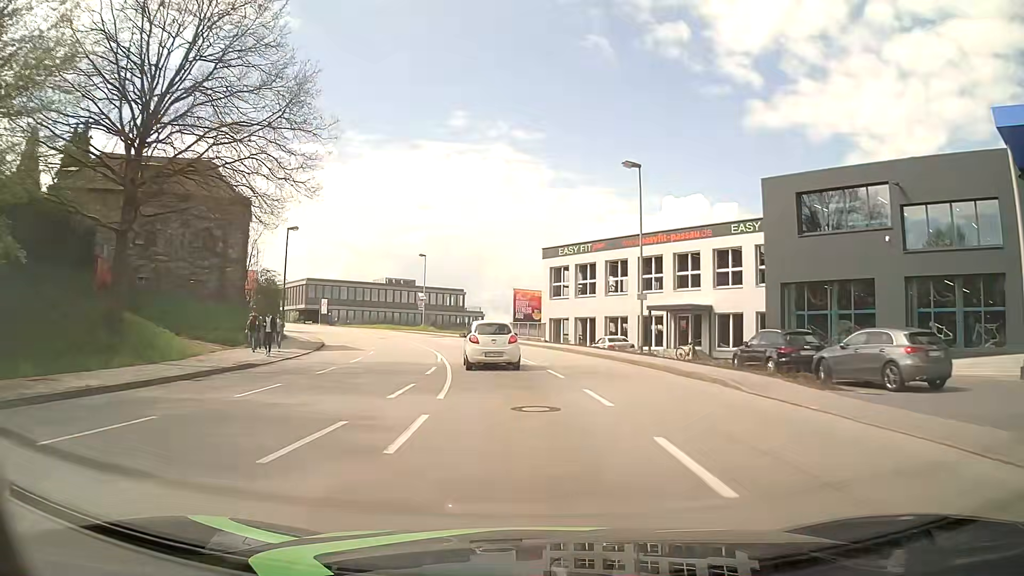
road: tertiary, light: Day
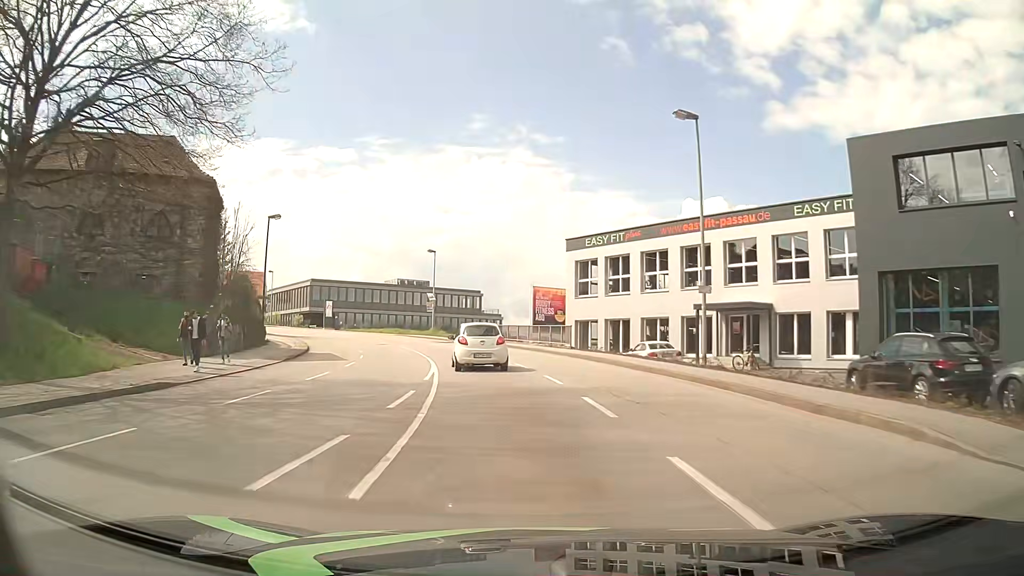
(-0.1, +7.2) m; -1°
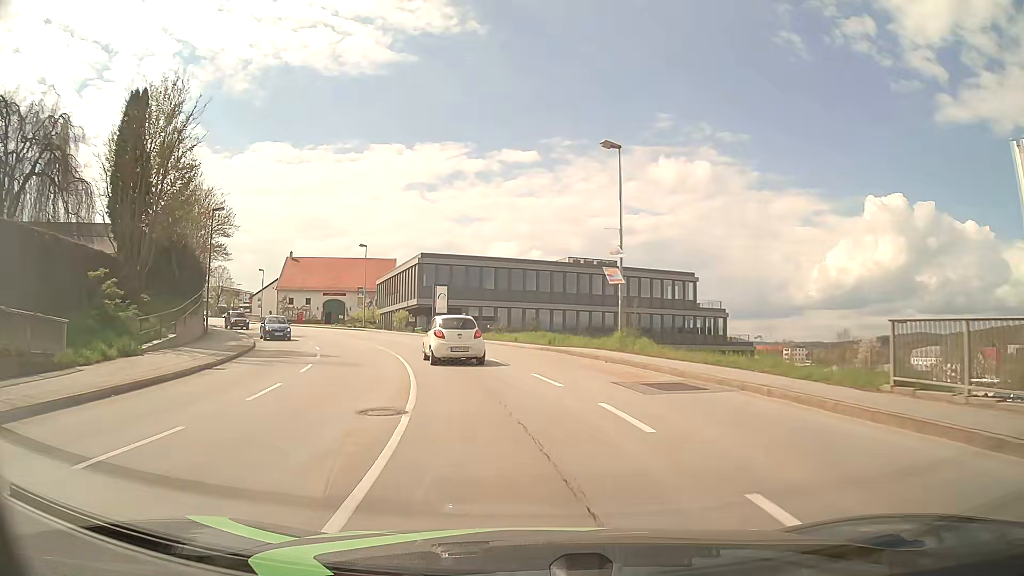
(-5.1, +37.1) m; -16°
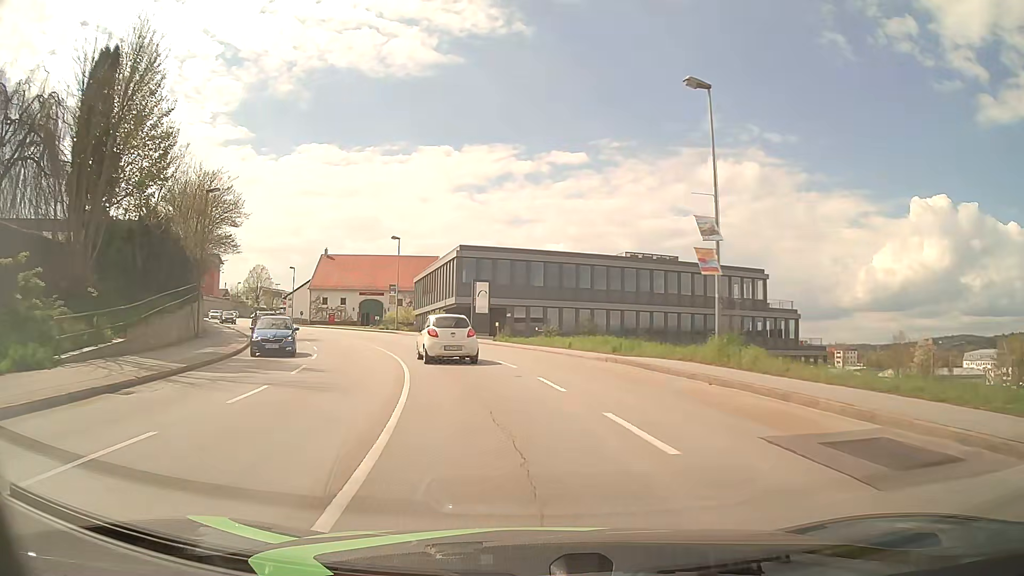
(-0.3, +7.1) m; -4°
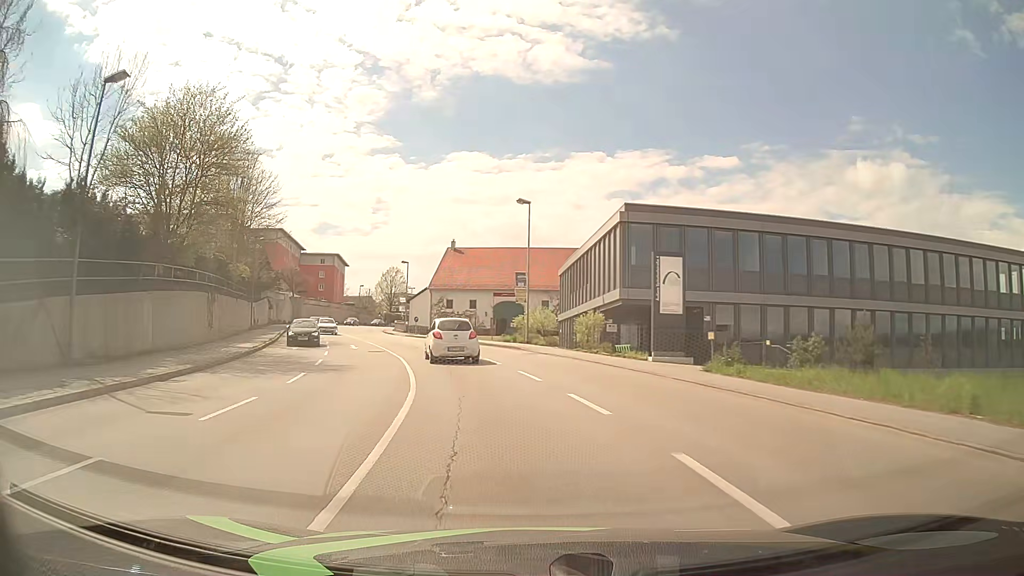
(-2.3, +20.5) m; -13°
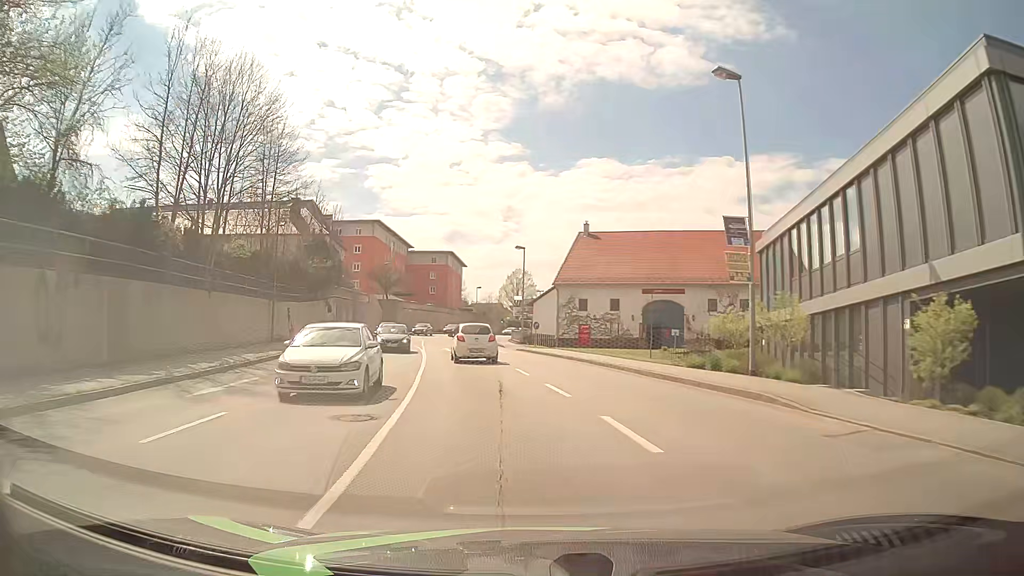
(-2.2, +20.5) m; -12°
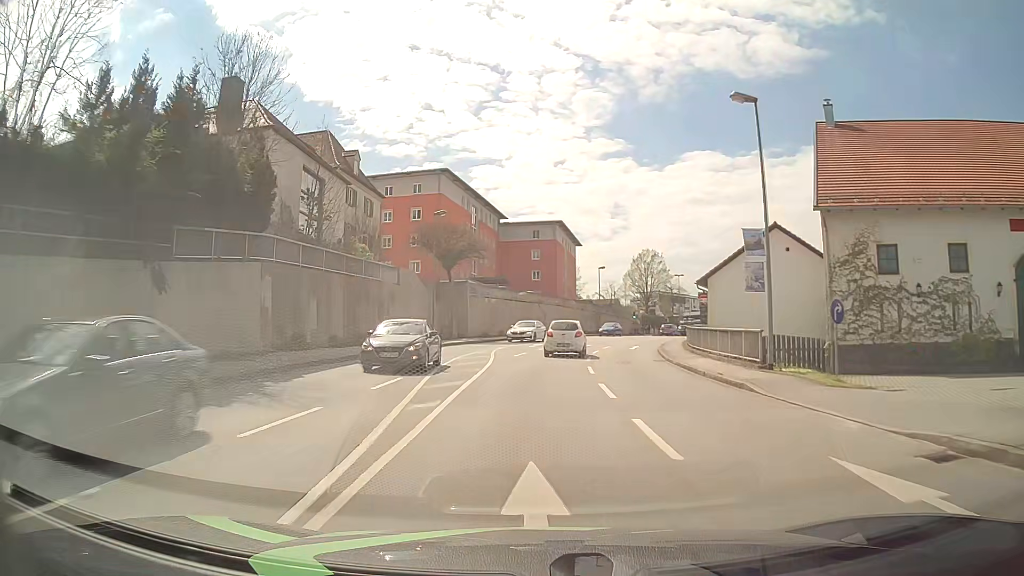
(-4.0, +36.0) m; -9°
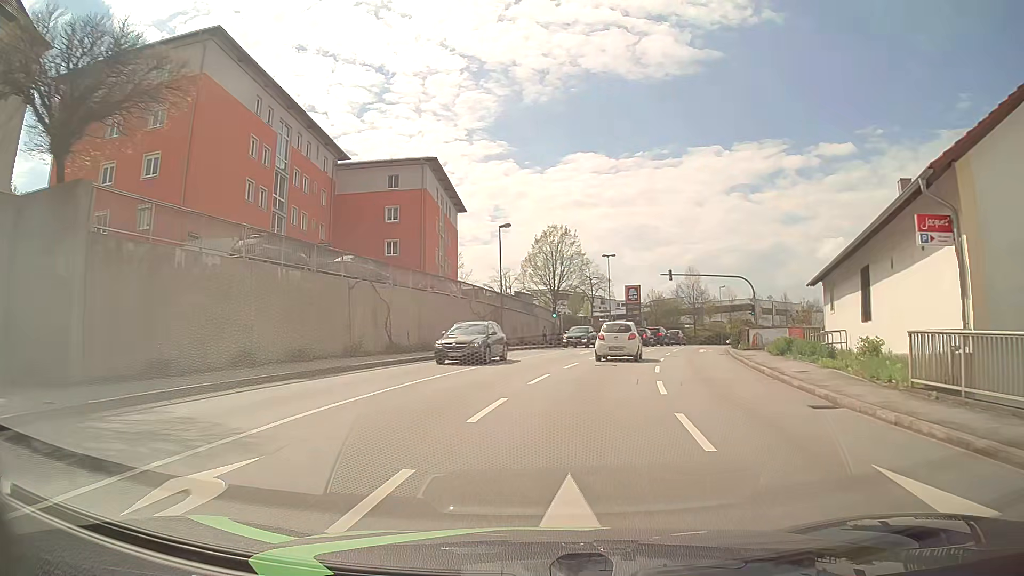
(+1.8, +35.9) m; +10°
(0, +10) (+2, +20) (+4, +30) (+6, +39) (+9, +49) (+13, +58) (+17, +67) (+22, +76) (+27, +85) (+33, +93) m
